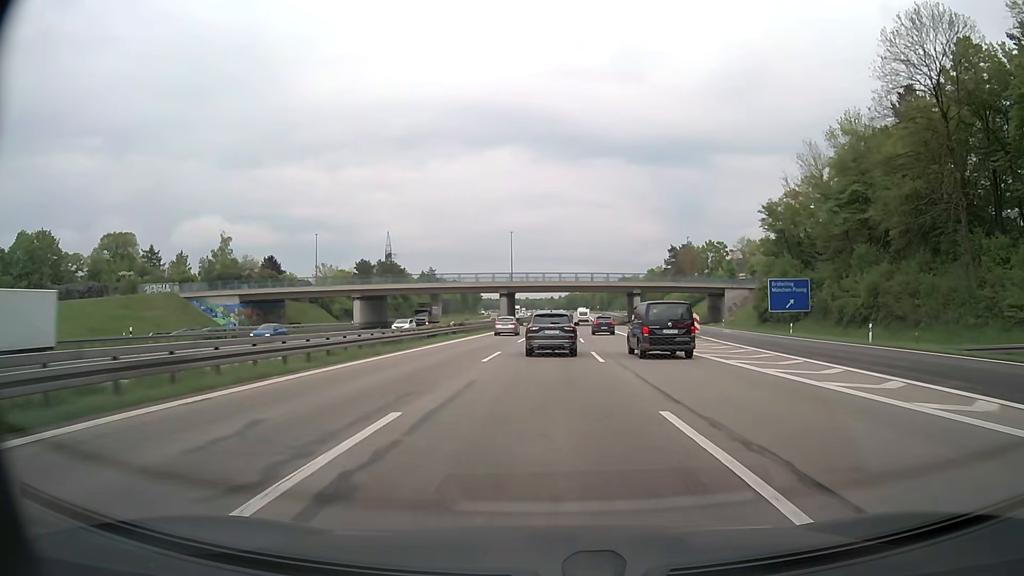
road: motorway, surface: asphalt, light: Day
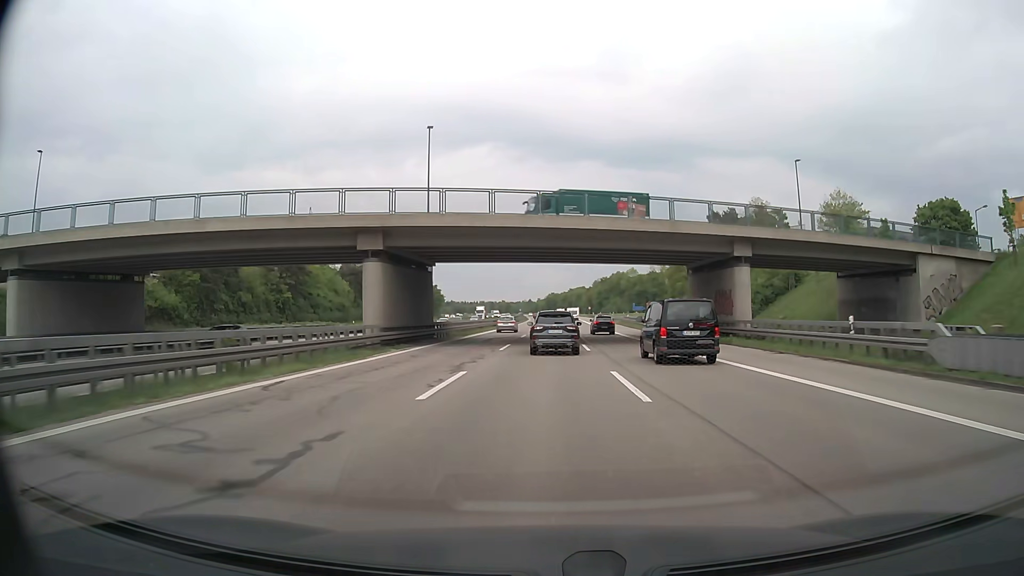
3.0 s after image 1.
(+1.3, +64.6) m; +2°
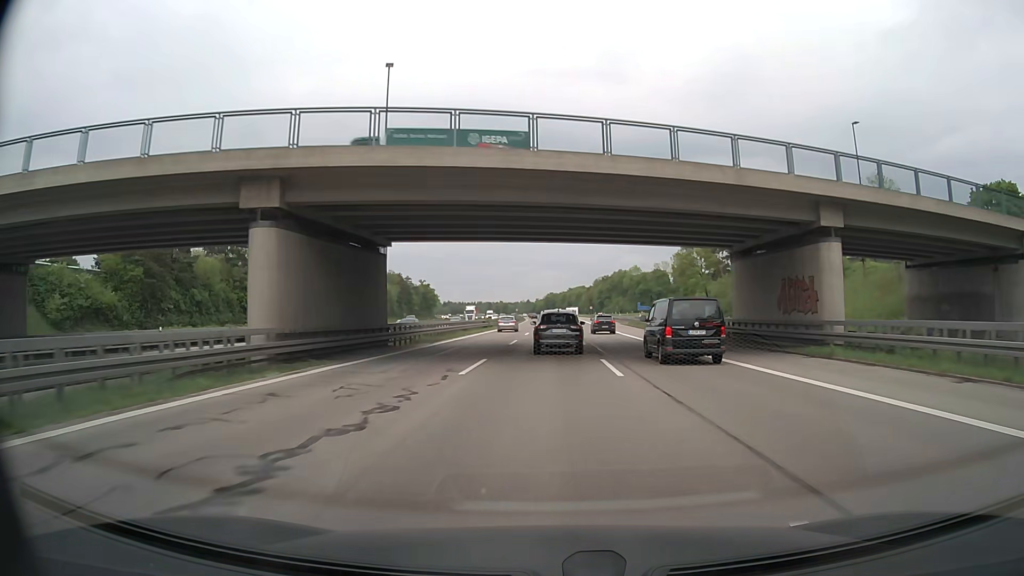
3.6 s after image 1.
(0.0, +13.2) m; 0°
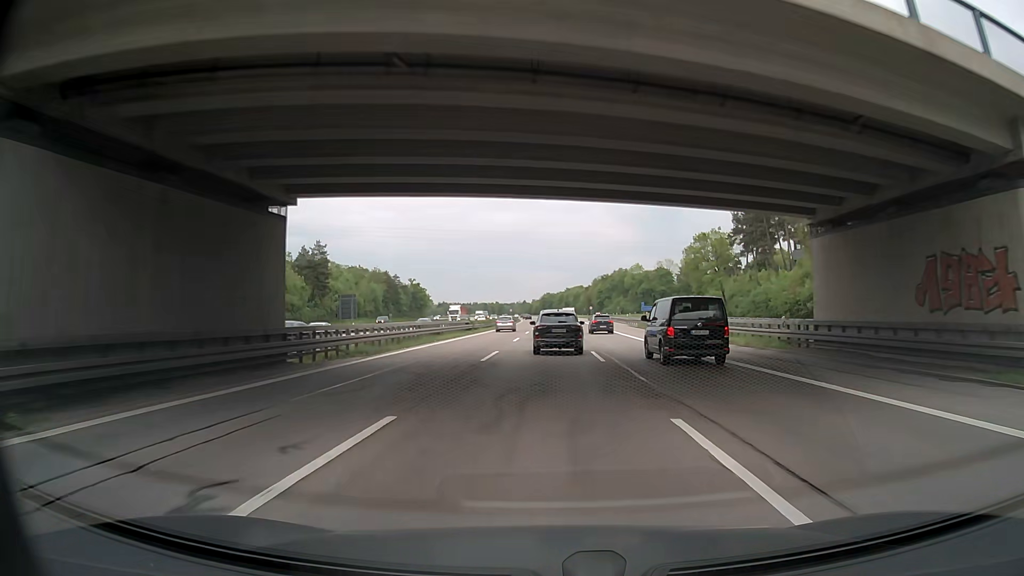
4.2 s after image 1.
(0.0, +13.2) m; 0°
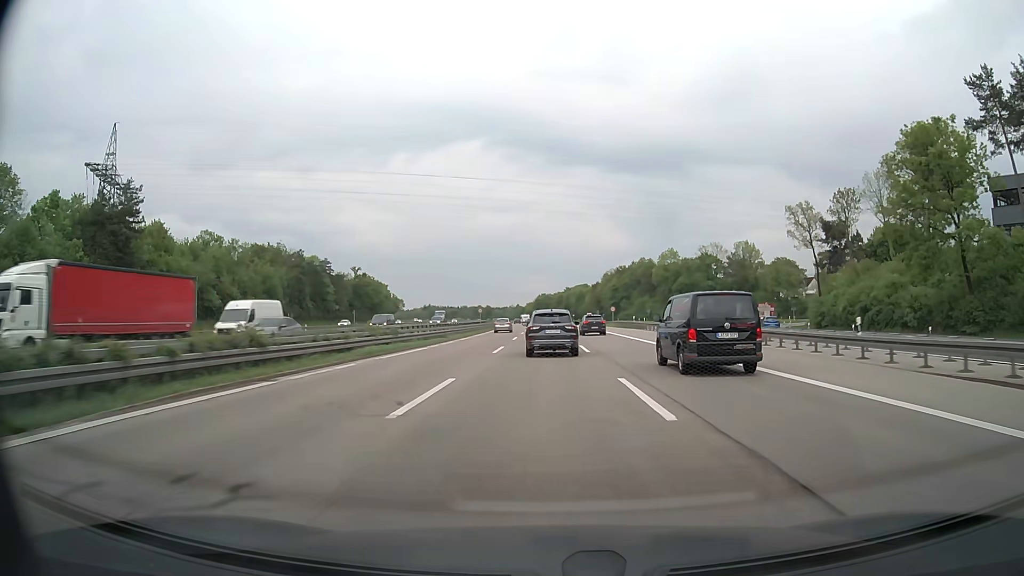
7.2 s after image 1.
(+0.3, +66.4) m; 0°
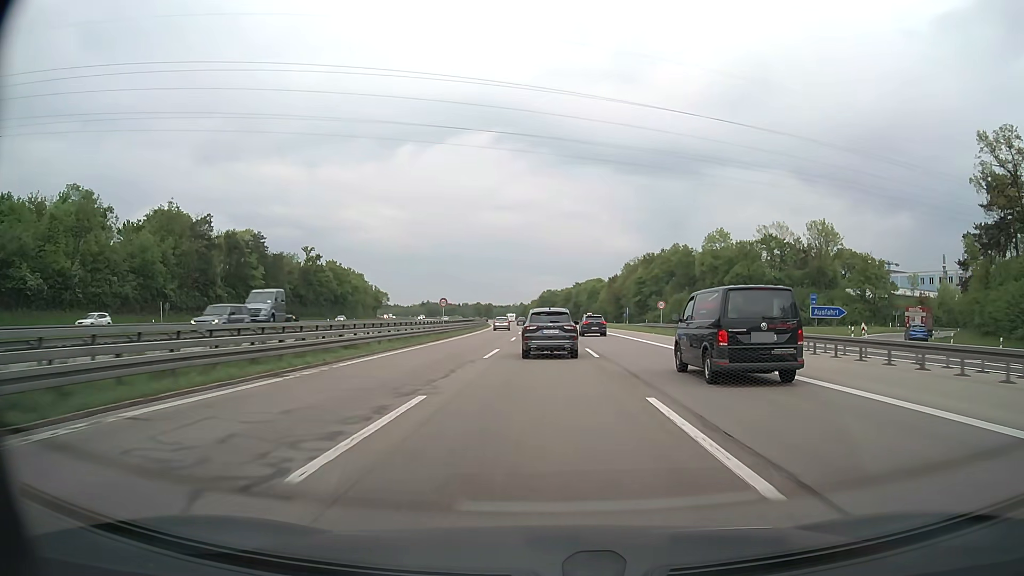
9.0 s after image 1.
(0.0, +39.9) m; 0°
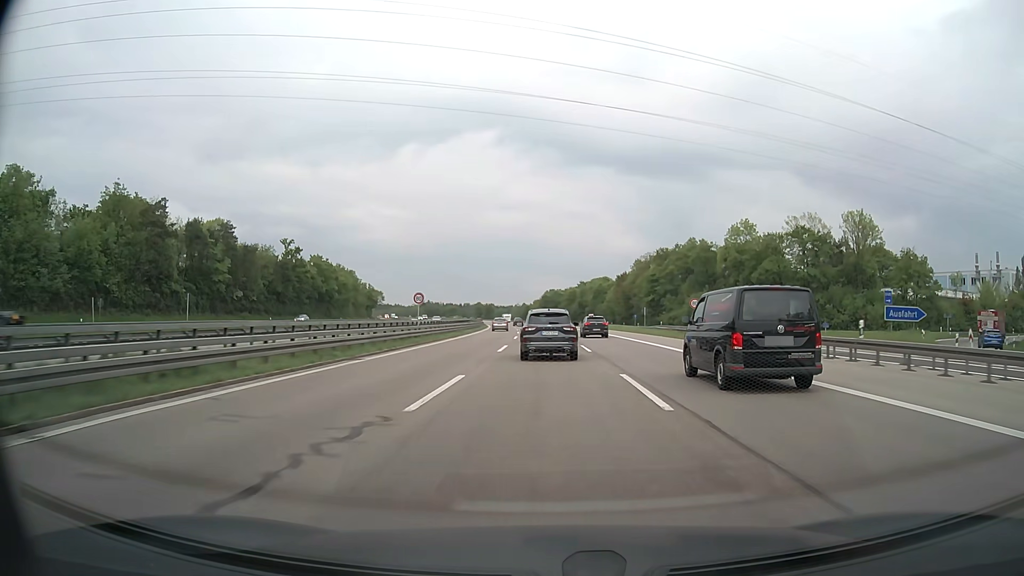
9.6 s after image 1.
(0.0, +13.1) m; 0°
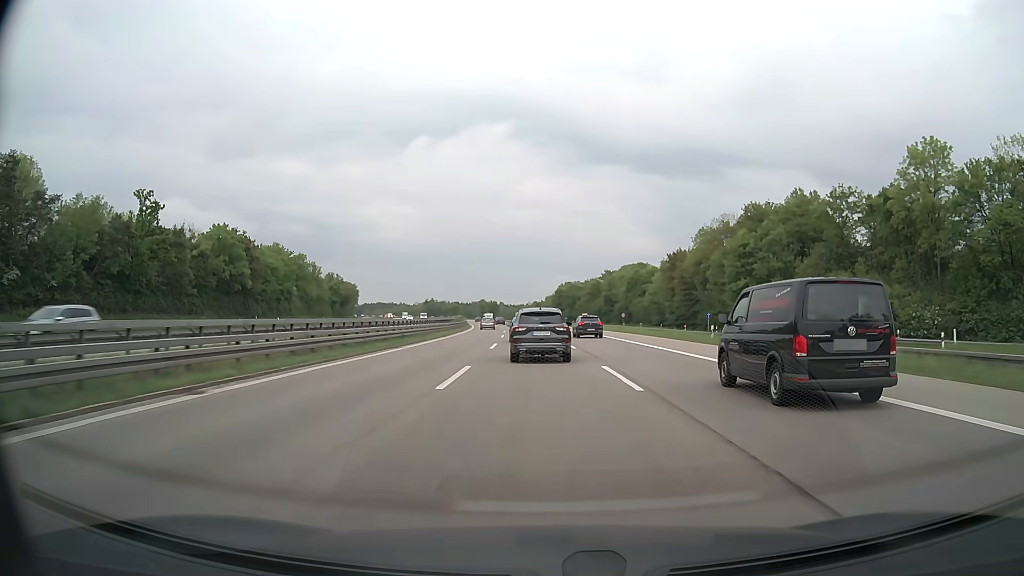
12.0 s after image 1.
(-0.3, +51.6) m; -1°
(0, +10) (0, +20) (0, +30) (-1, +40) (-1, +50) (-2, +60) (-2, +70) (-3, +80) (-4, +90) (-5, +100) m
